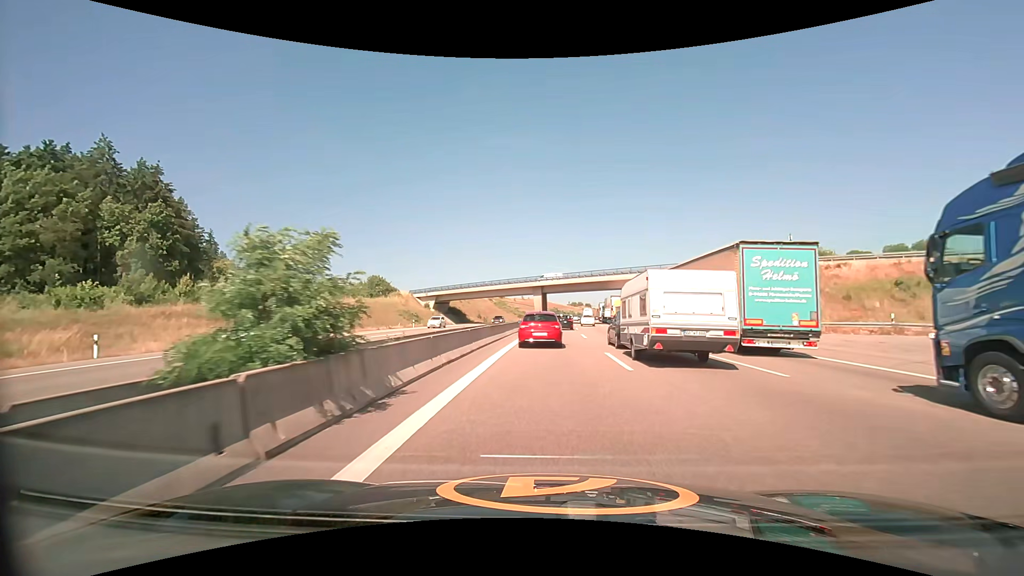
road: motorway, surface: asphalt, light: Day
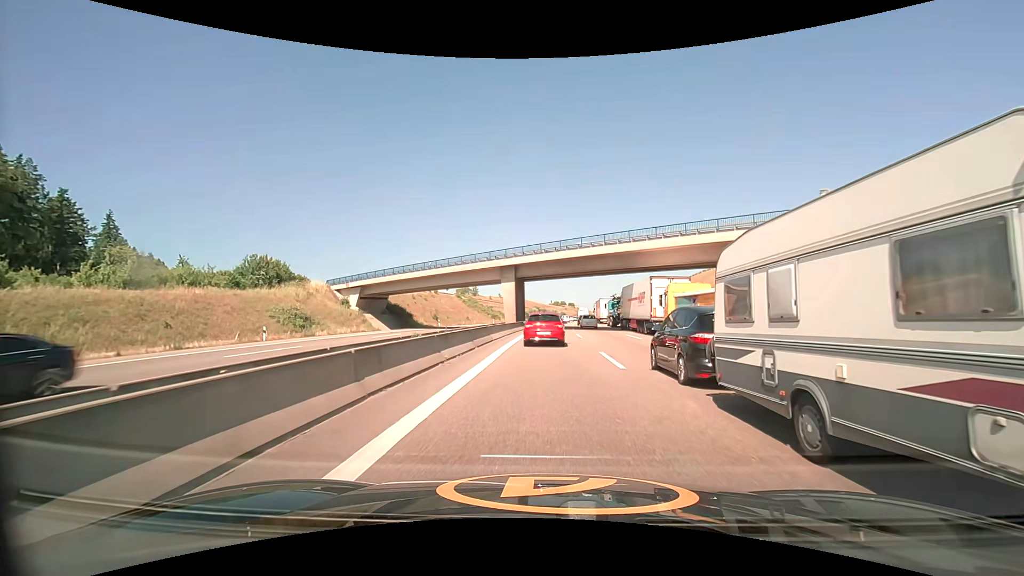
(+0.6, +34.6) m; +2°
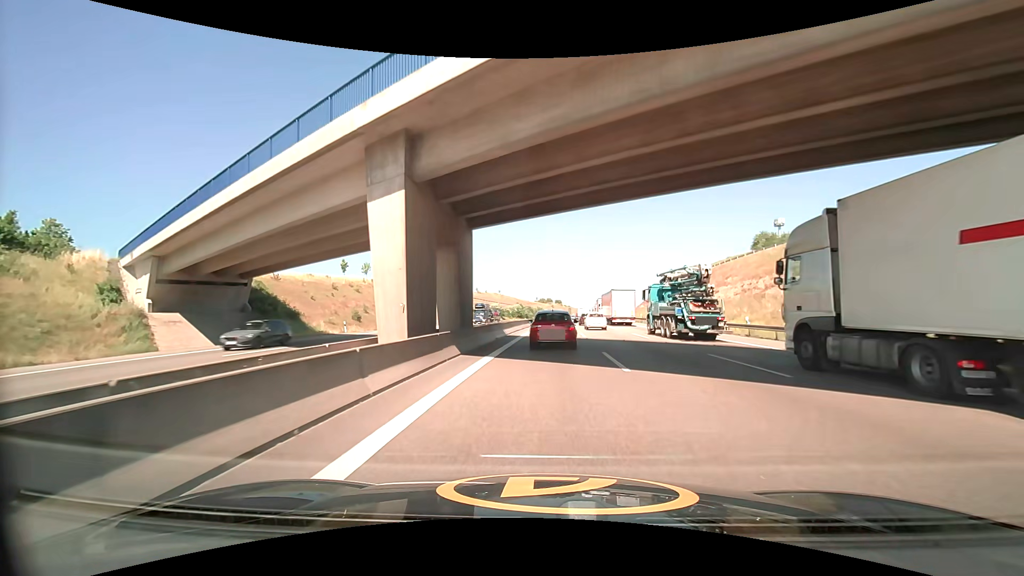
(+0.7, +35.9) m; +2°
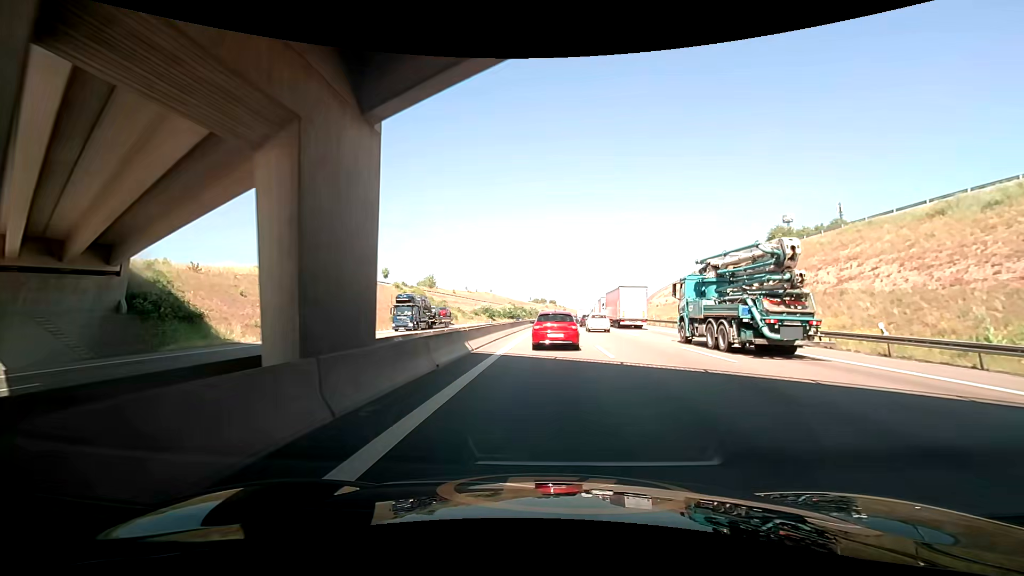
(0.0, +13.6) m; -1°
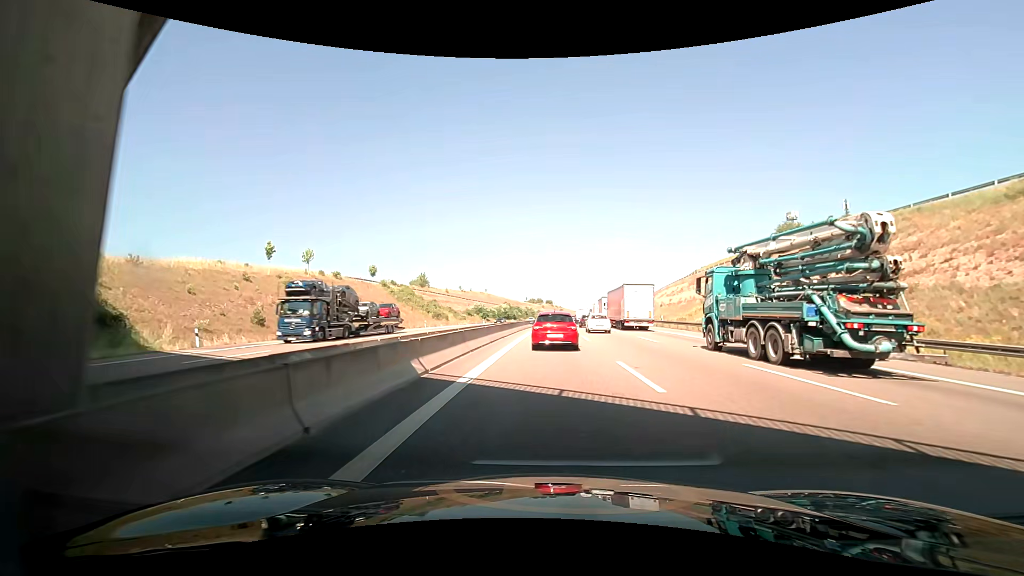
(+0.1, +6.8) m; +1°
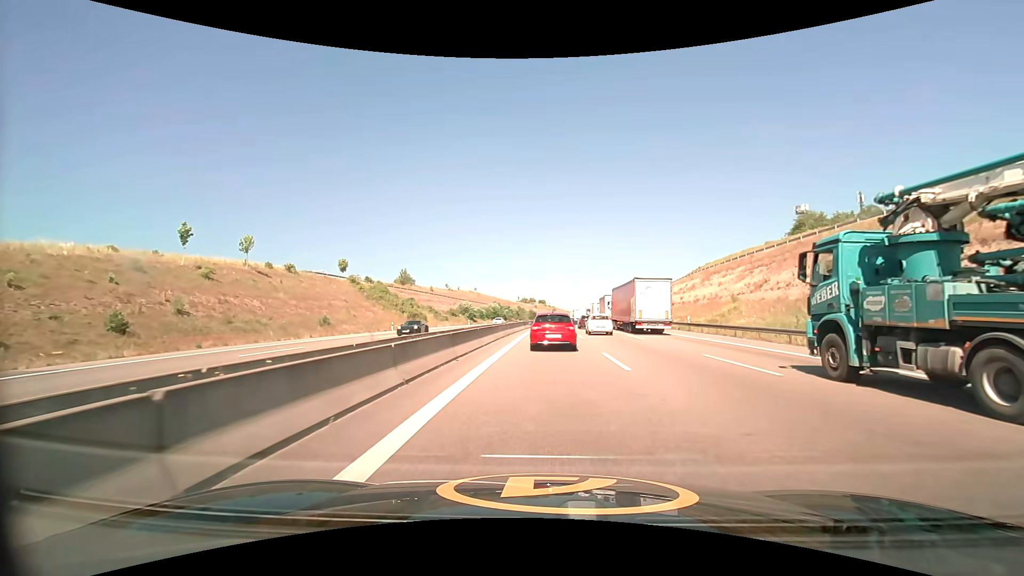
(+0.2, +14.0) m; +2°
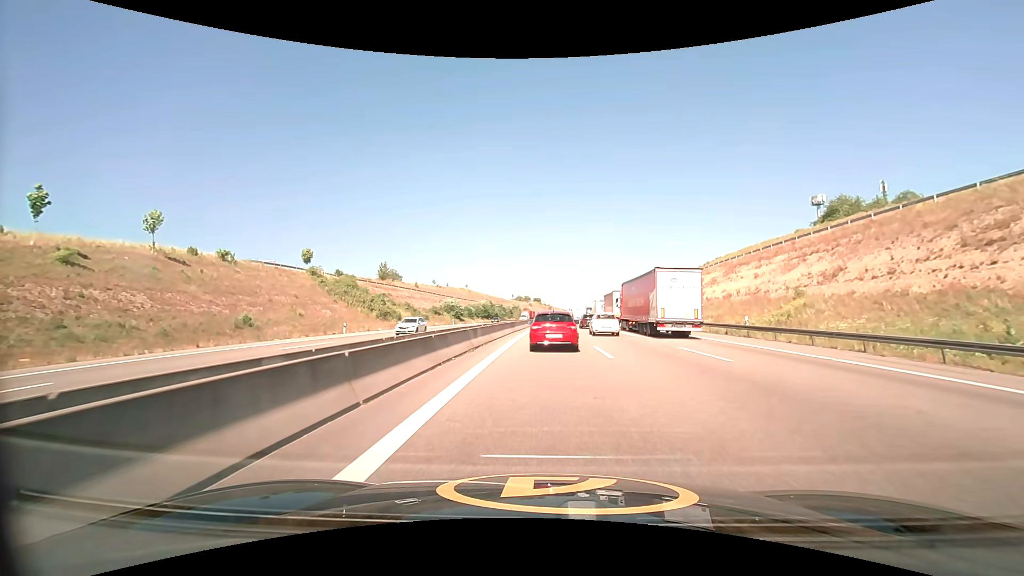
(0.0, +14.4) m; 0°
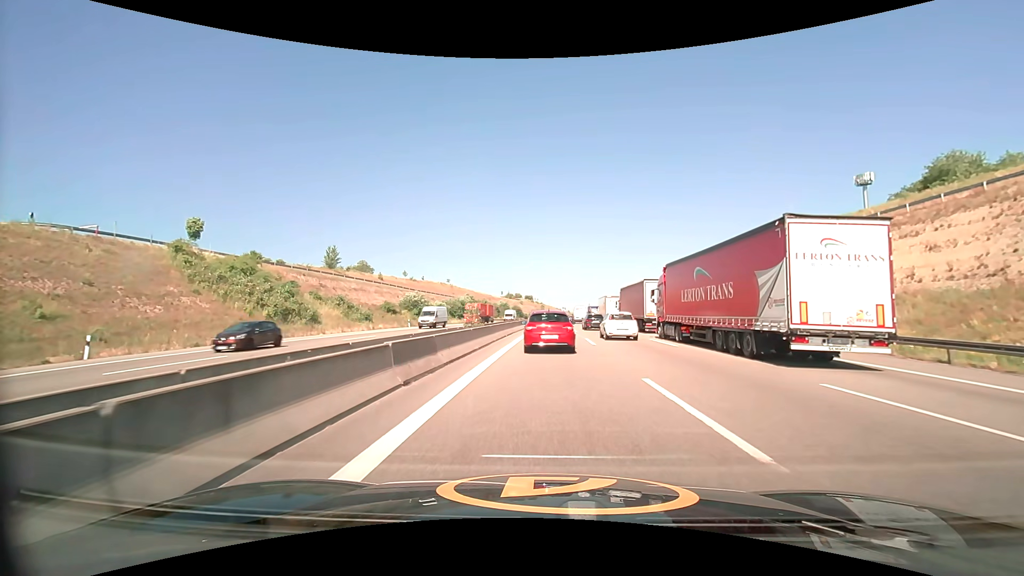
(+0.2, +28.2) m; +1°
(0, +10) (0, +20) (0, +30) (+1, +40) (+1, +50) (+2, +60) (+2, +70) (+3, +80) (+3, +90) (+4, +100) m
